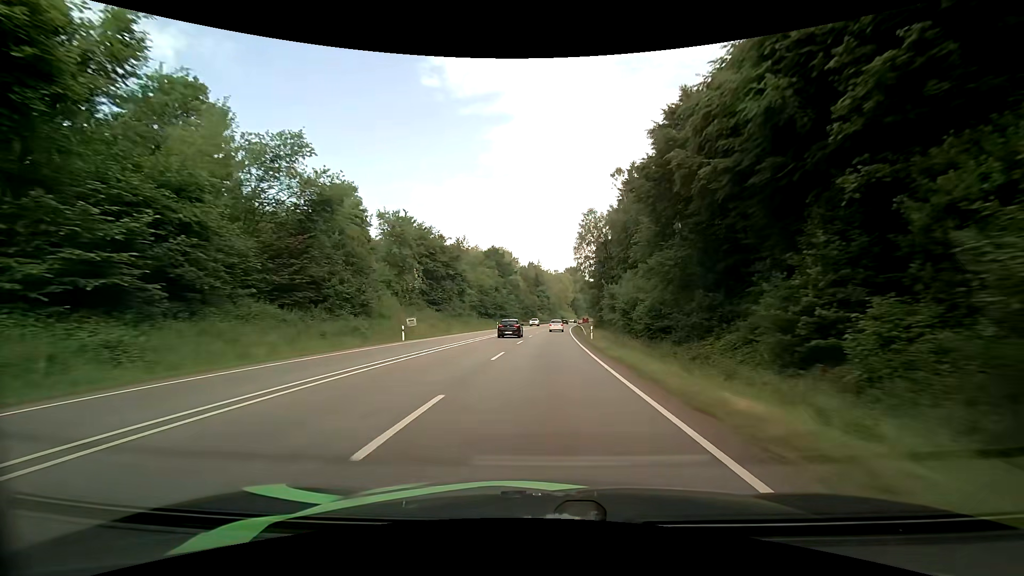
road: primary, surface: asphalt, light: Day
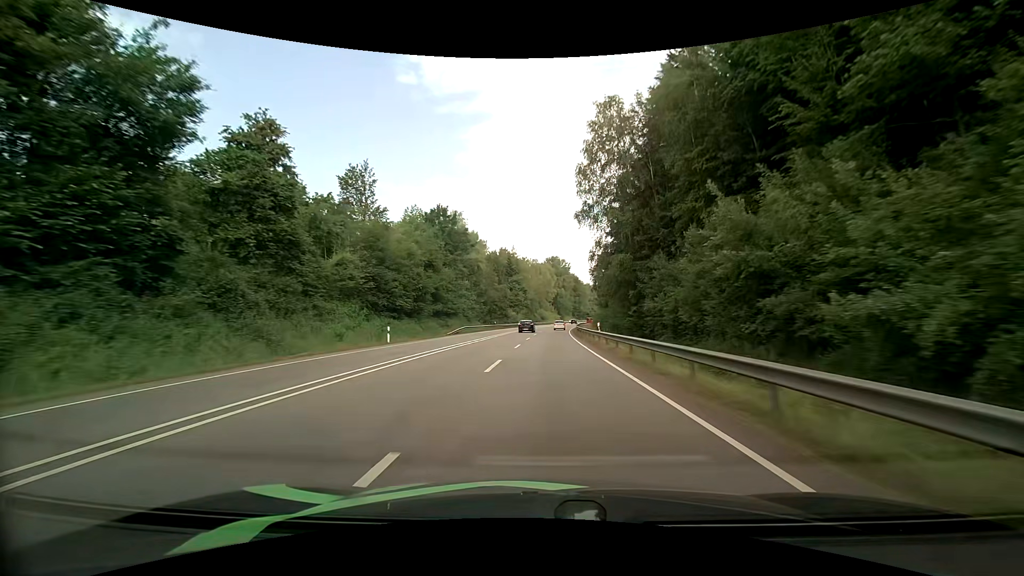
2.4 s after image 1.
(+1.1, +52.7) m; +3°
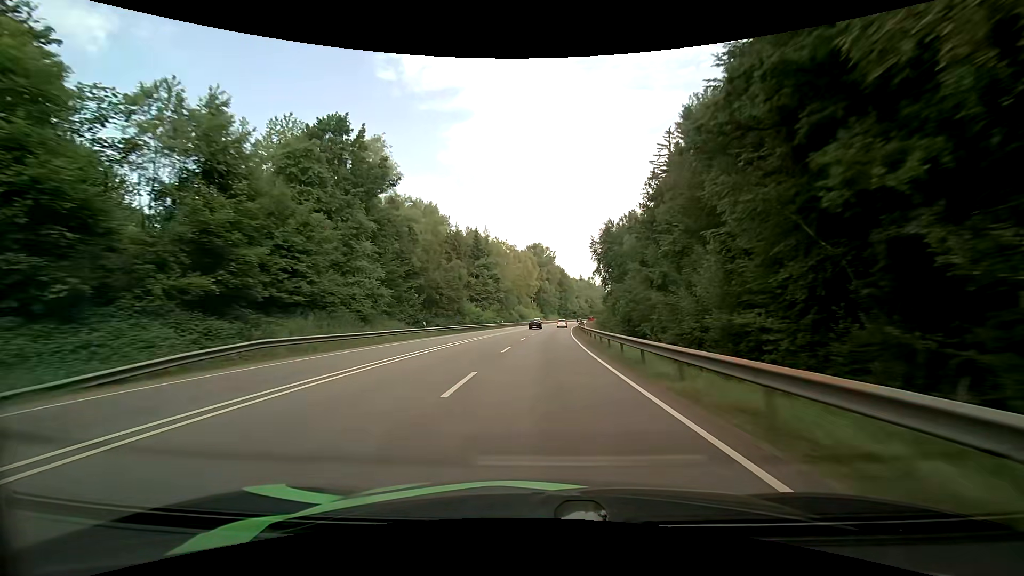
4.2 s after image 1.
(+0.8, +41.1) m; +2°
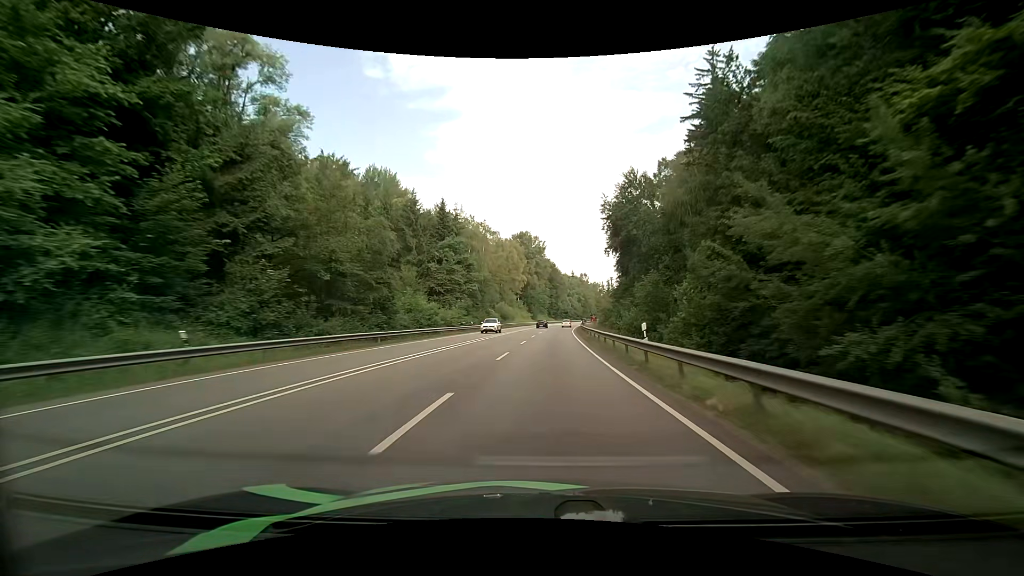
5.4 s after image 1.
(+0.4, +28.0) m; +2°
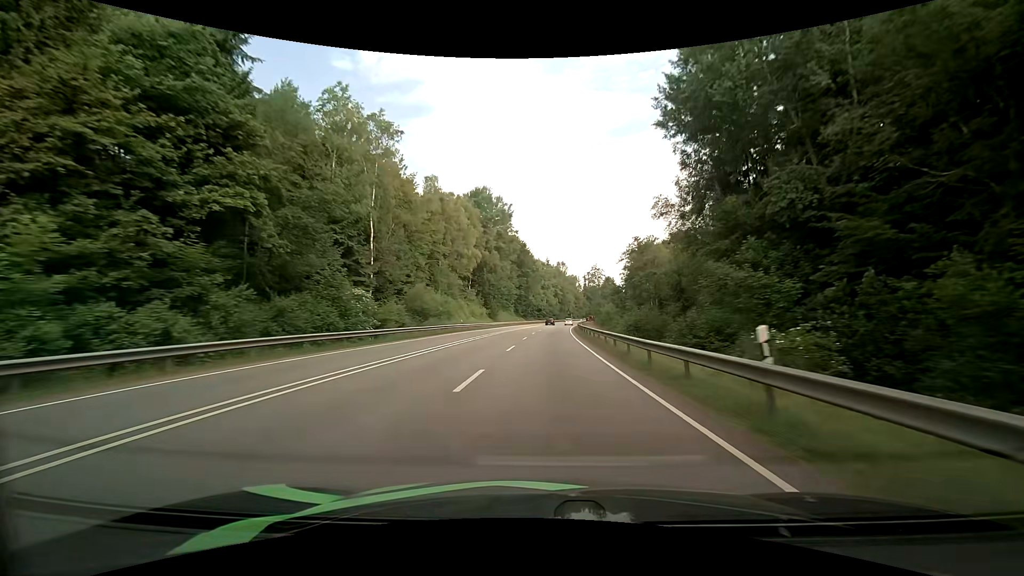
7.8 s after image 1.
(+1.6, +56.6) m; +4°
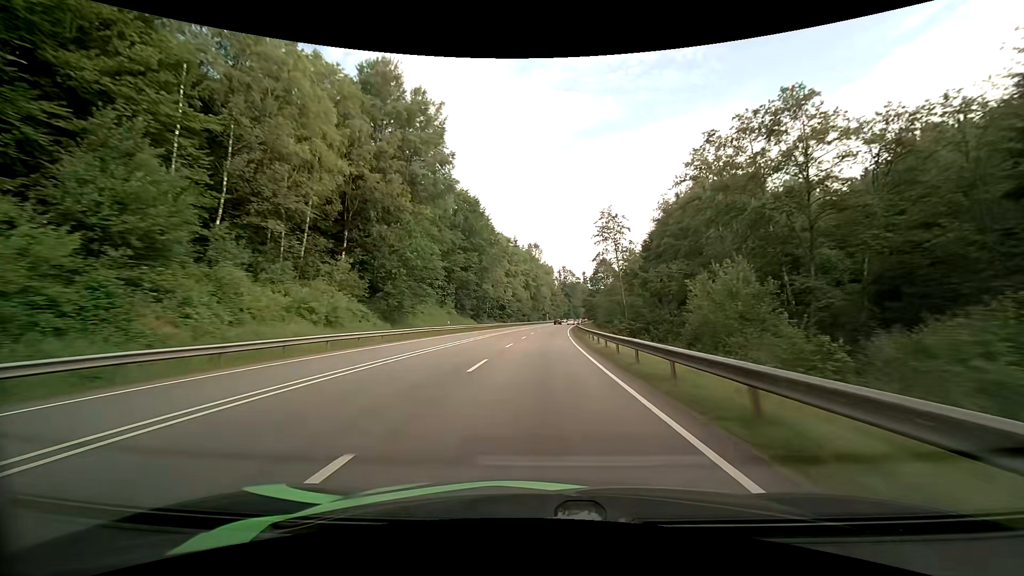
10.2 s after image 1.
(+1.3, +57.0) m; +3°
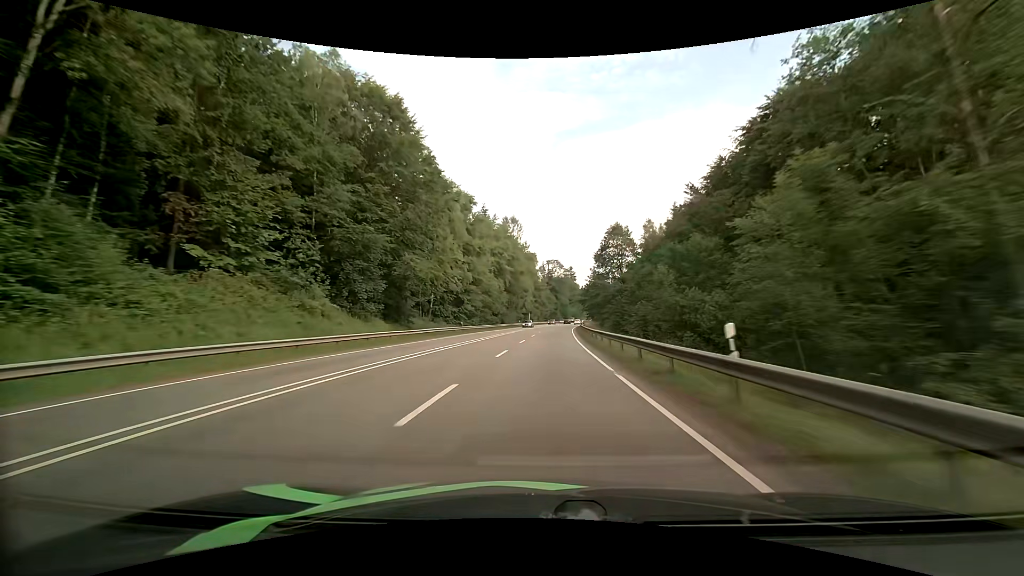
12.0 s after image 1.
(+0.9, +43.2) m; +2°
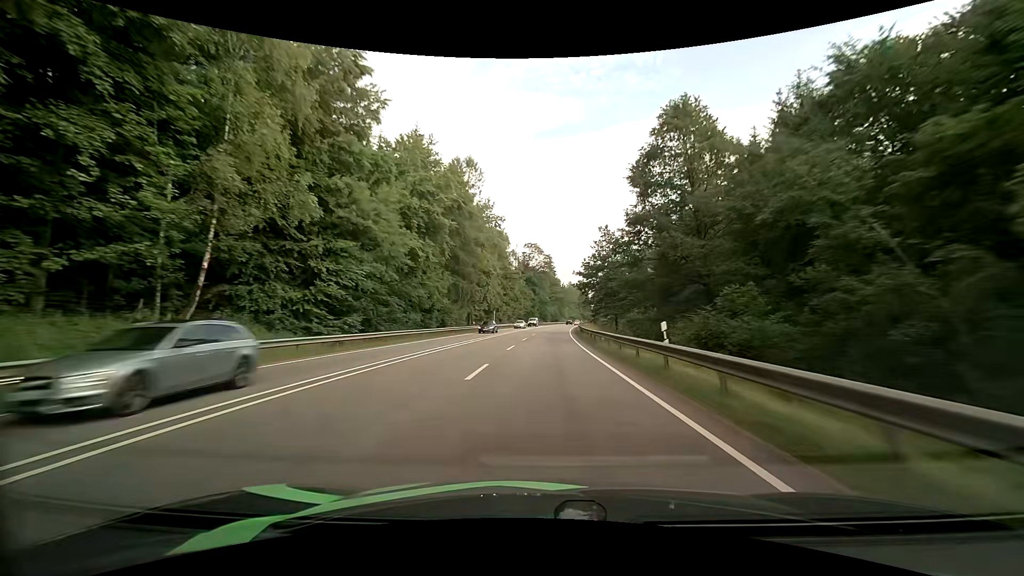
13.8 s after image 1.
(+0.9, +43.8) m; +2°
(0, +10) (0, +20) (+1, +30) (+1, +40) (+2, +50) (+2, +60) (+3, +70) (+4, +80) (+5, +90) (+6, +100) m
